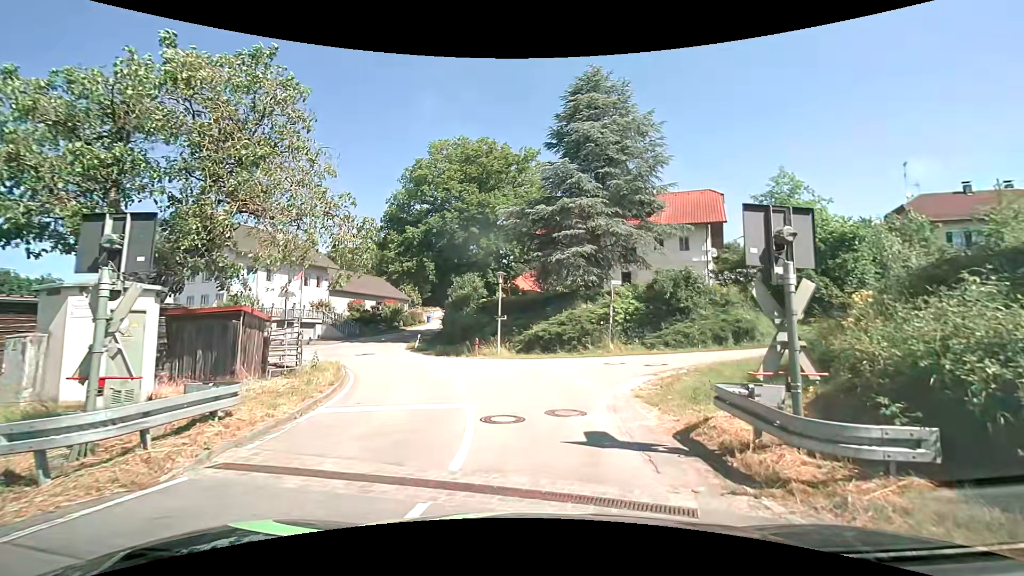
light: Day
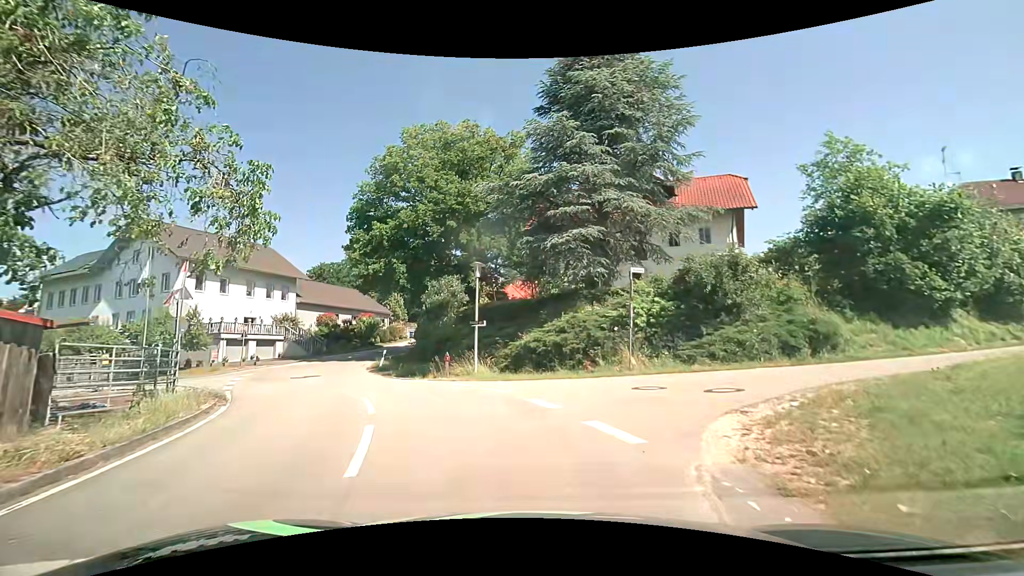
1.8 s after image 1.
(+0.2, +7.0) m; +2°
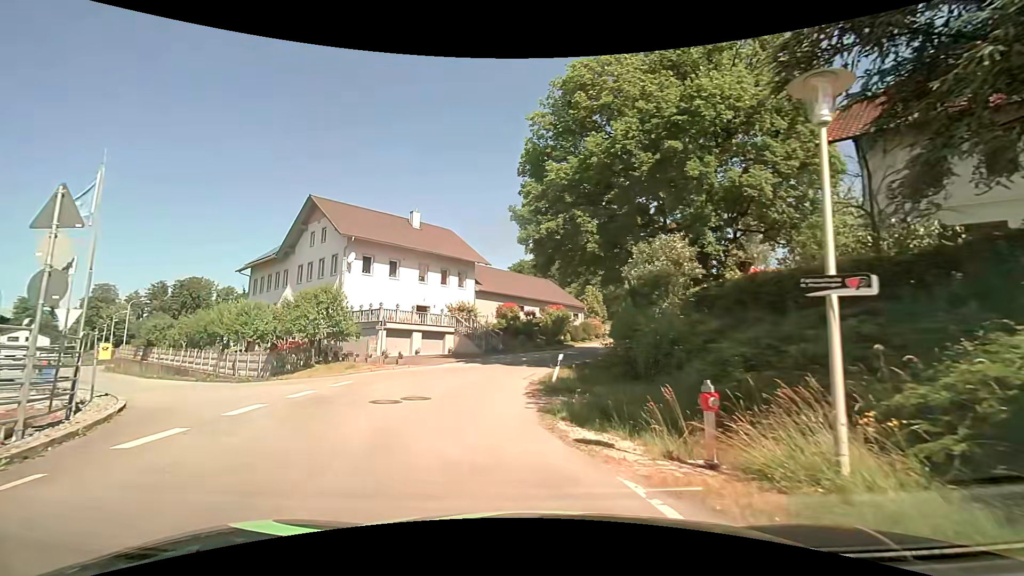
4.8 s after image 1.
(-2.4, +13.5) m; -23°
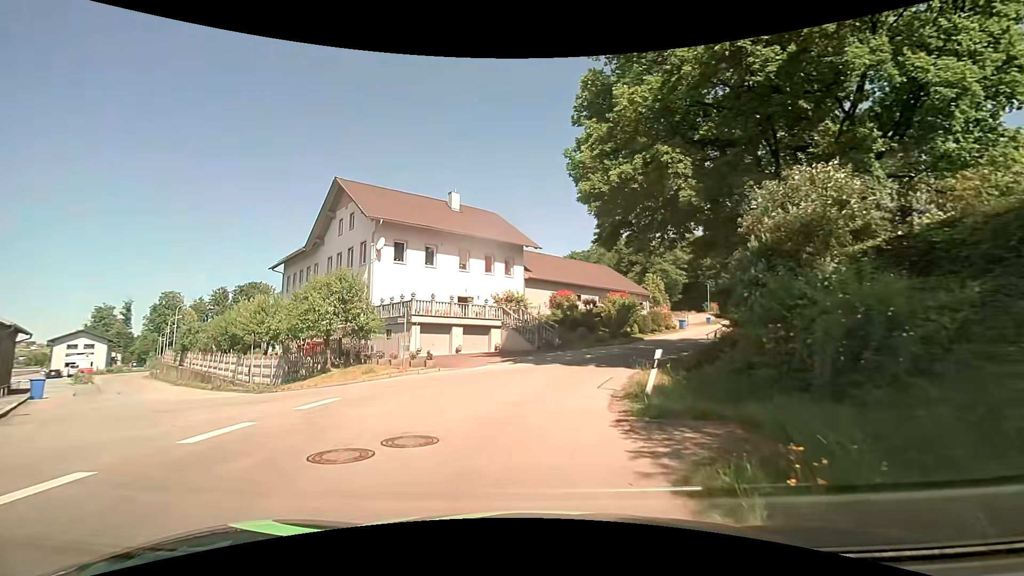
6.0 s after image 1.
(-0.5, +6.5) m; -6°
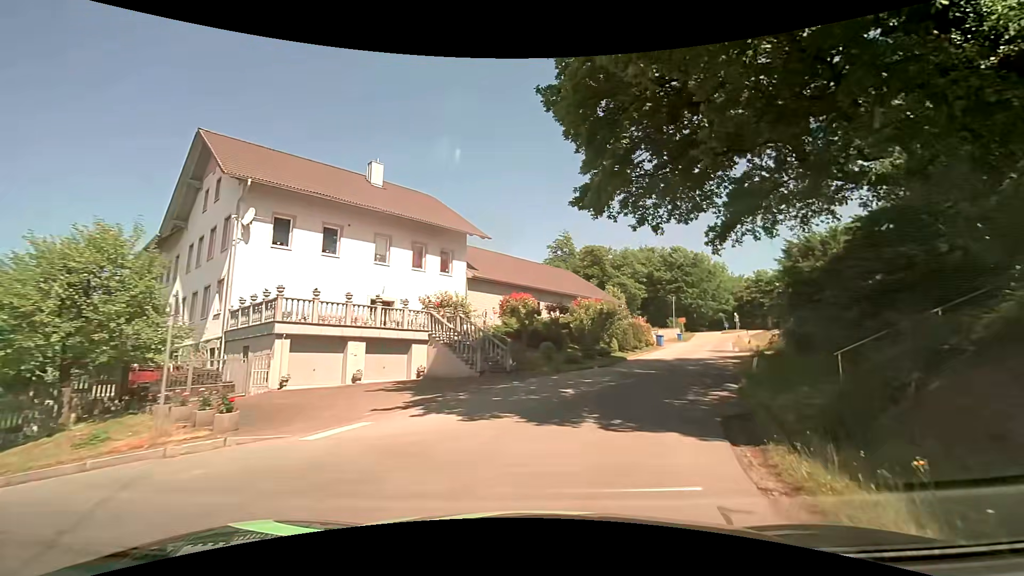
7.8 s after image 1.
(+0.1, +11.1) m; +4°
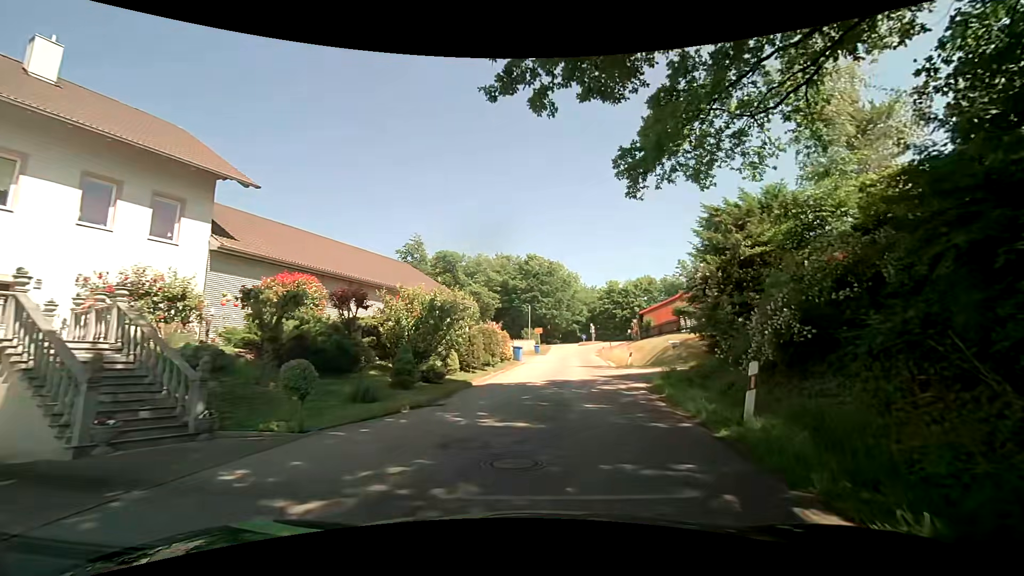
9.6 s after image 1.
(+2.0, +11.8) m; +17°
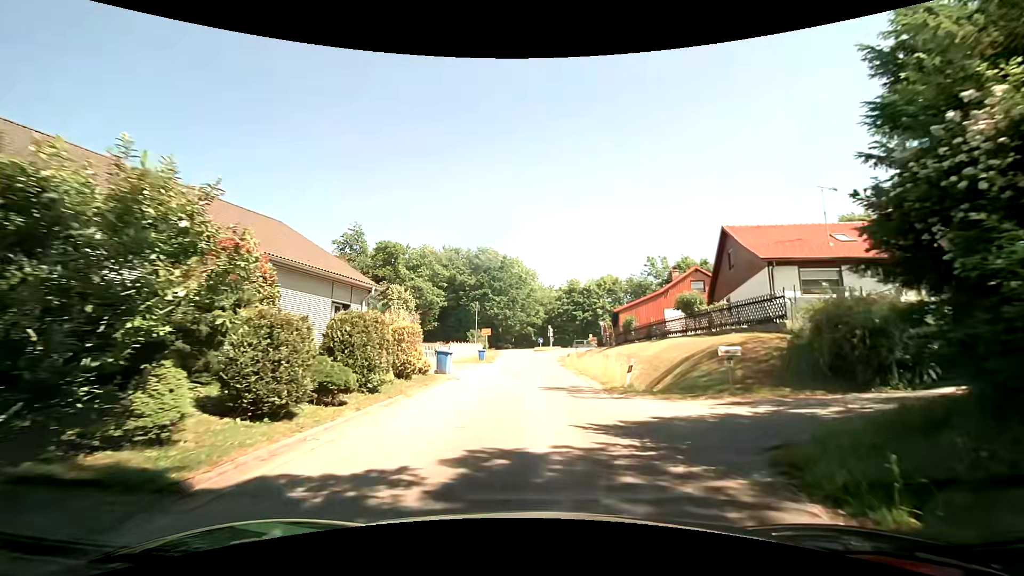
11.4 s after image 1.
(+0.7, +12.5) m; +6°
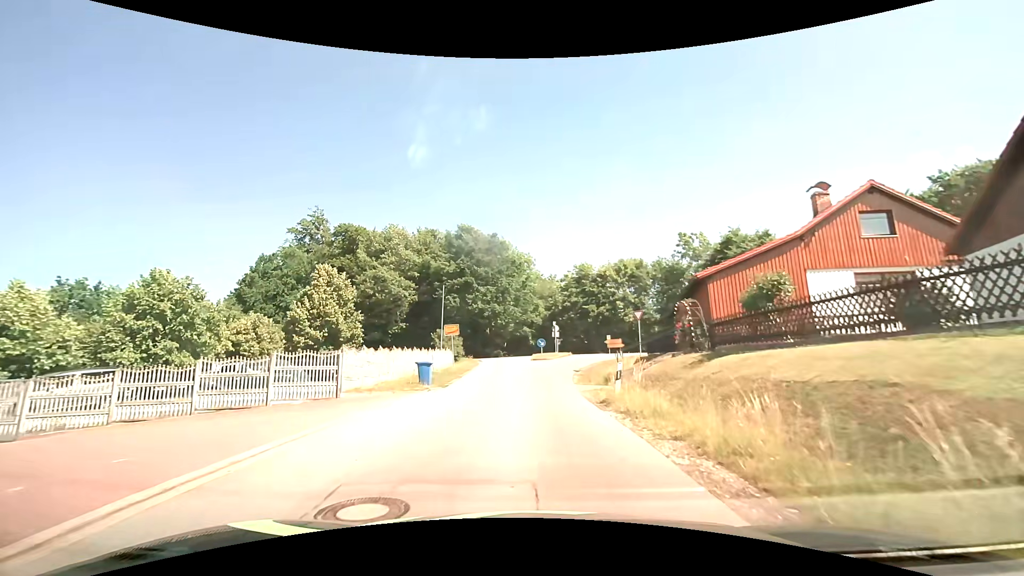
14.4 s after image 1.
(+0.2, +21.6) m; 0°
(0, +10) (0, +20) (+1, +30) (+5, +39) (+12, +47) (+21, +49) (+31, +48) (+41, +46) (+51, +44) (+60, +44) m
